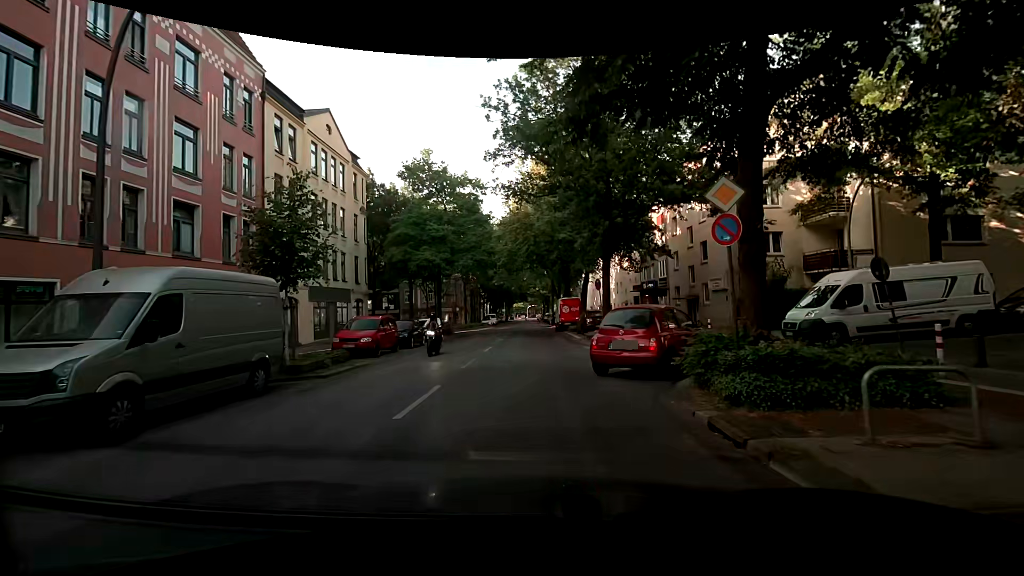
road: secondary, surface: asphalt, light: Day
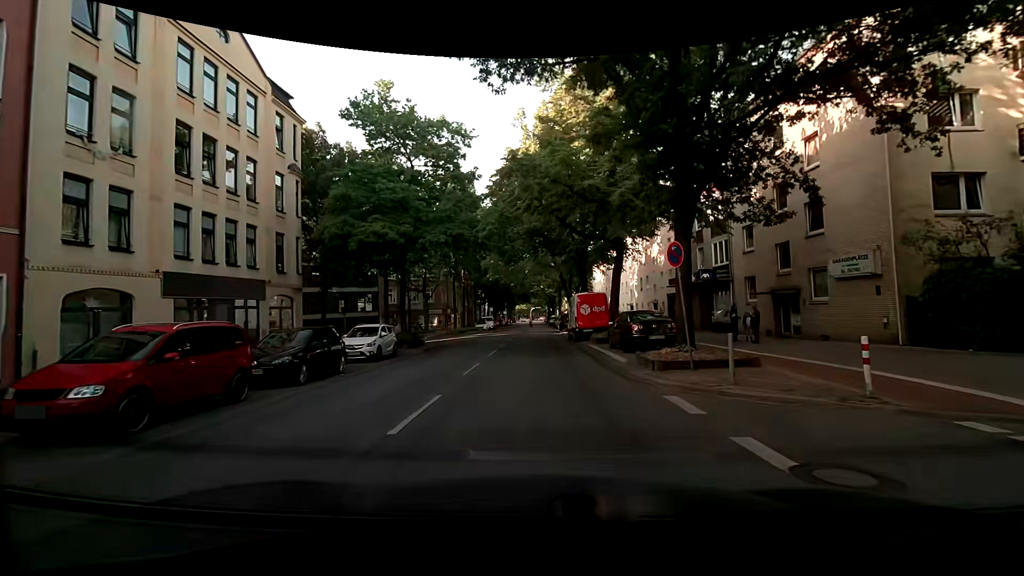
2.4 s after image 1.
(-0.2, +12.8) m; -1°
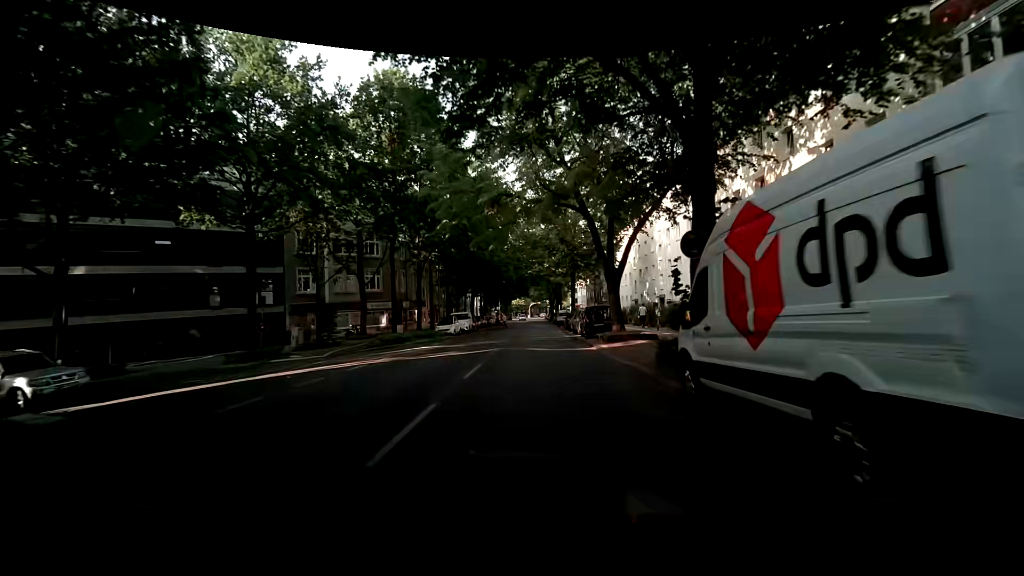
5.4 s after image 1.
(-0.1, +25.9) m; 0°
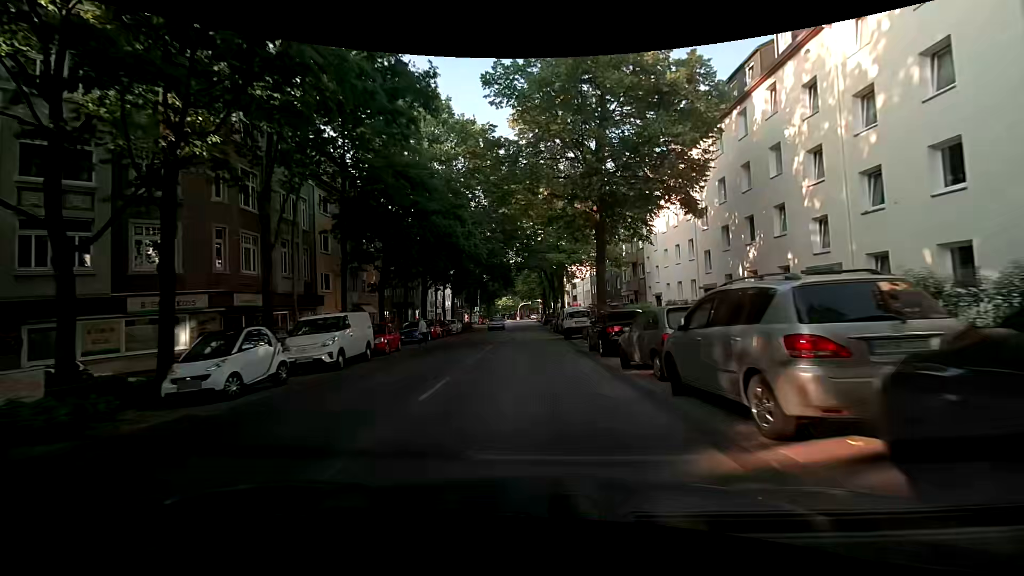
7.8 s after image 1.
(+0.3, +26.9) m; +2°
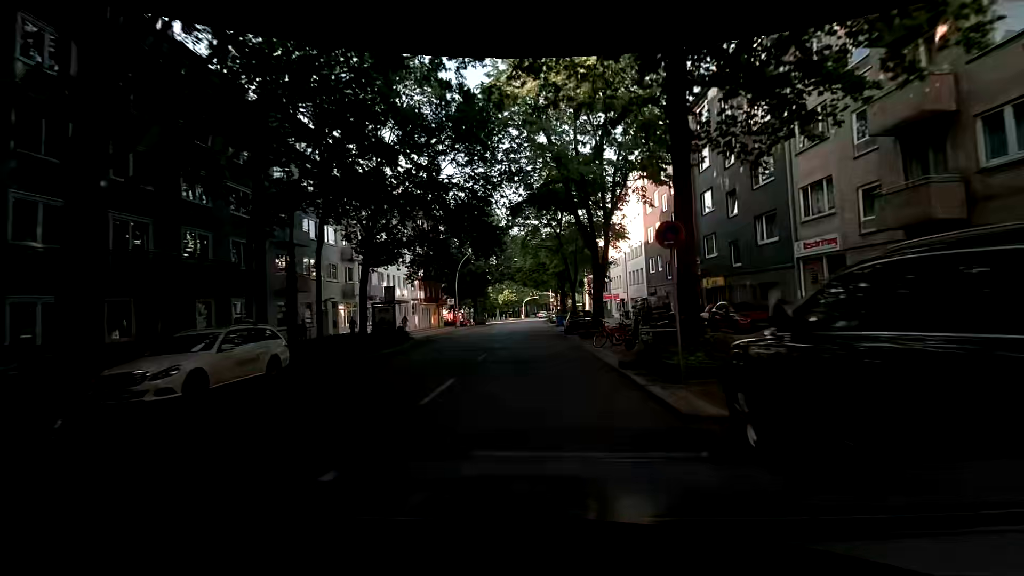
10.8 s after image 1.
(-0.9, +36.6) m; -2°
(0, +10) (0, +20) (0, +30) (0, +40) (0, +50) (0, +60) (-1, +70) (-2, +80) (-2, +90) (-2, +100) m
